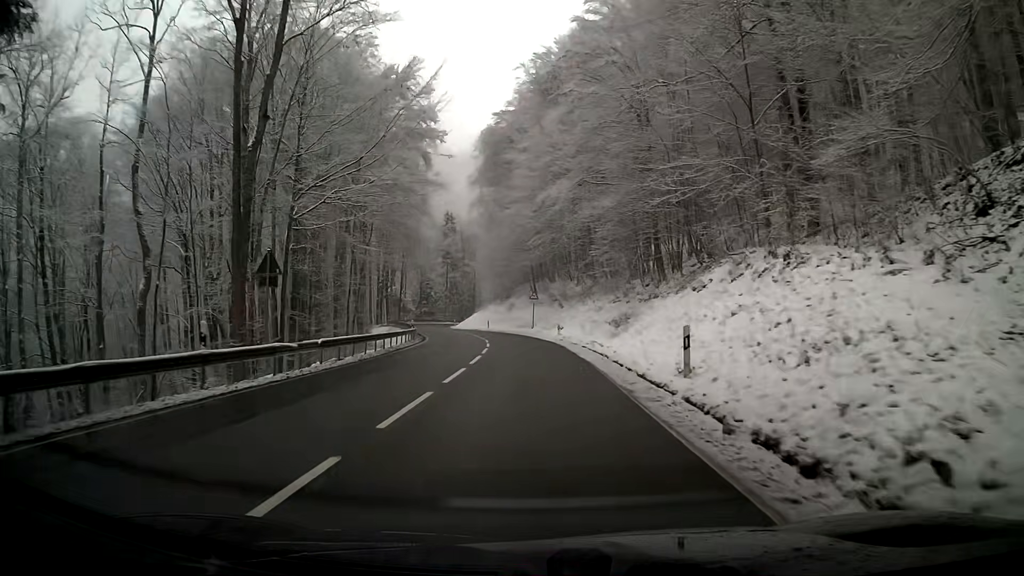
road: primary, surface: asphalt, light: Day
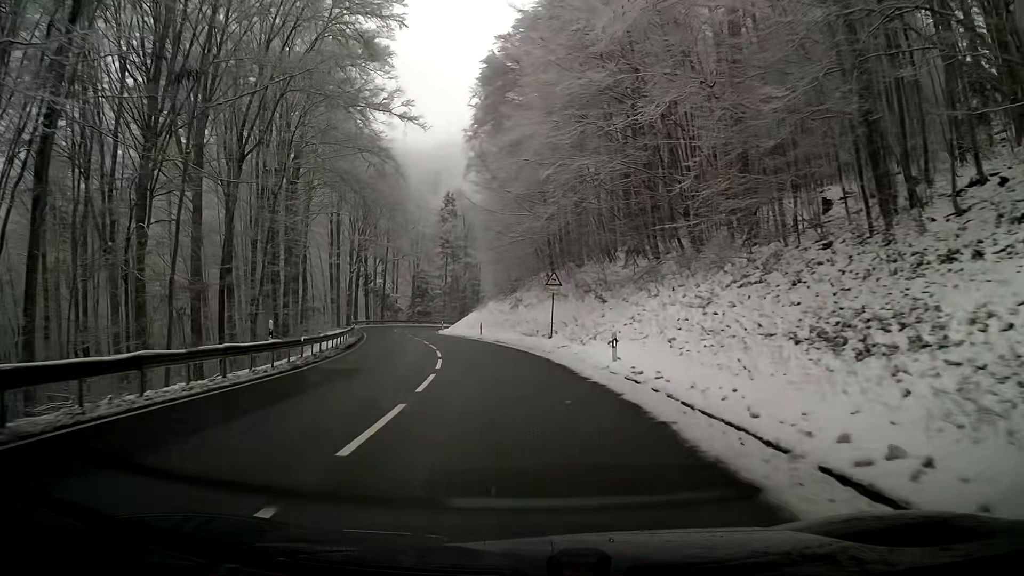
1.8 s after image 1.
(-1.0, +26.3) m; -4°
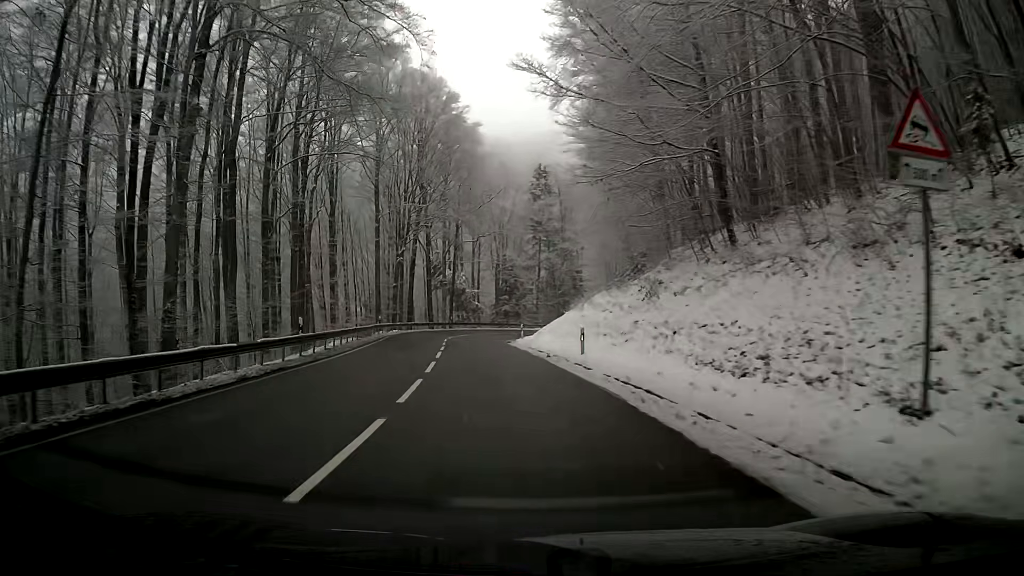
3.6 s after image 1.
(-1.9, +26.2) m; -9°
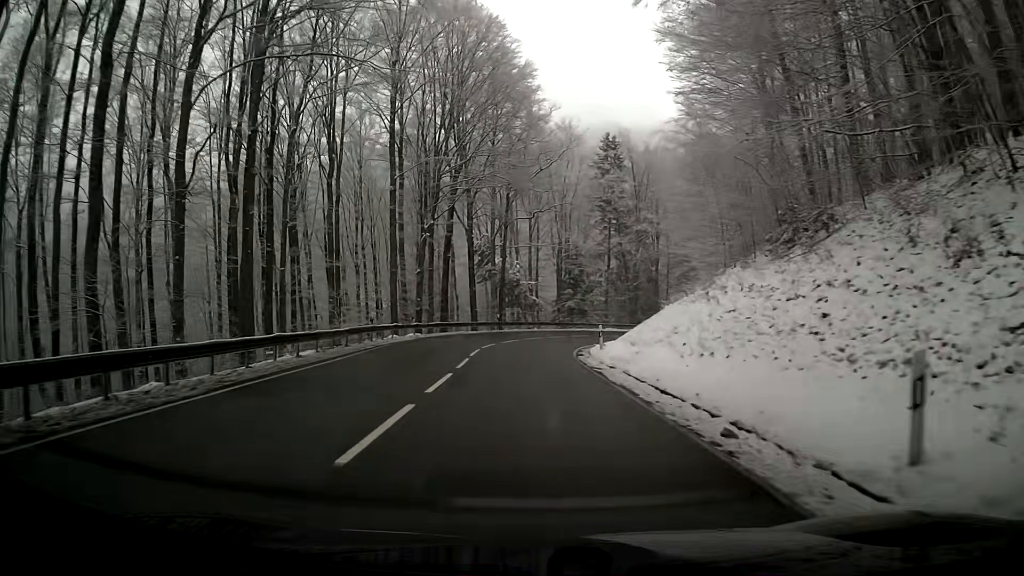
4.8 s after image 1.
(-0.6, +17.3) m; -3°
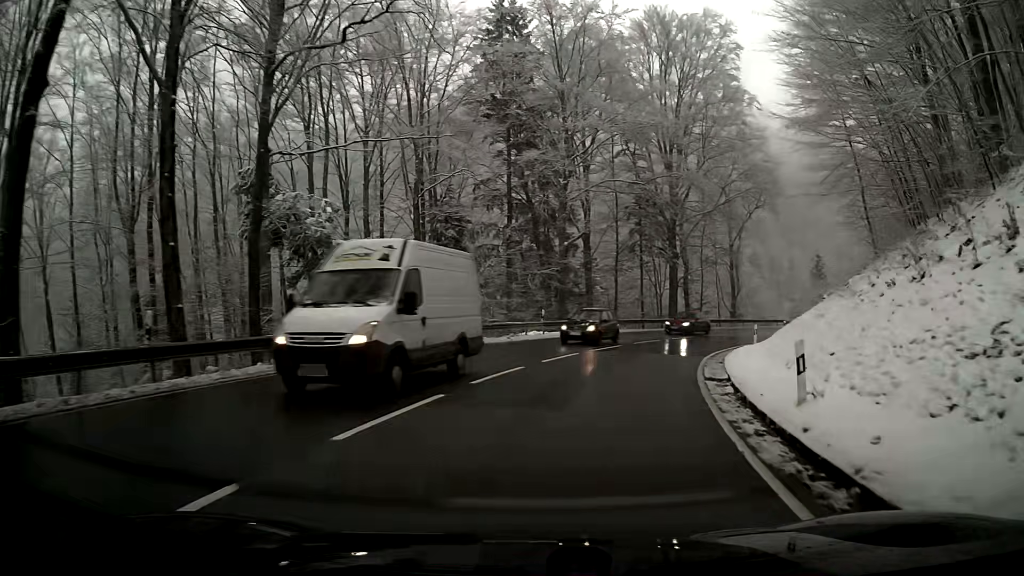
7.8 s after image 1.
(+1.6, +40.6) m; +12°
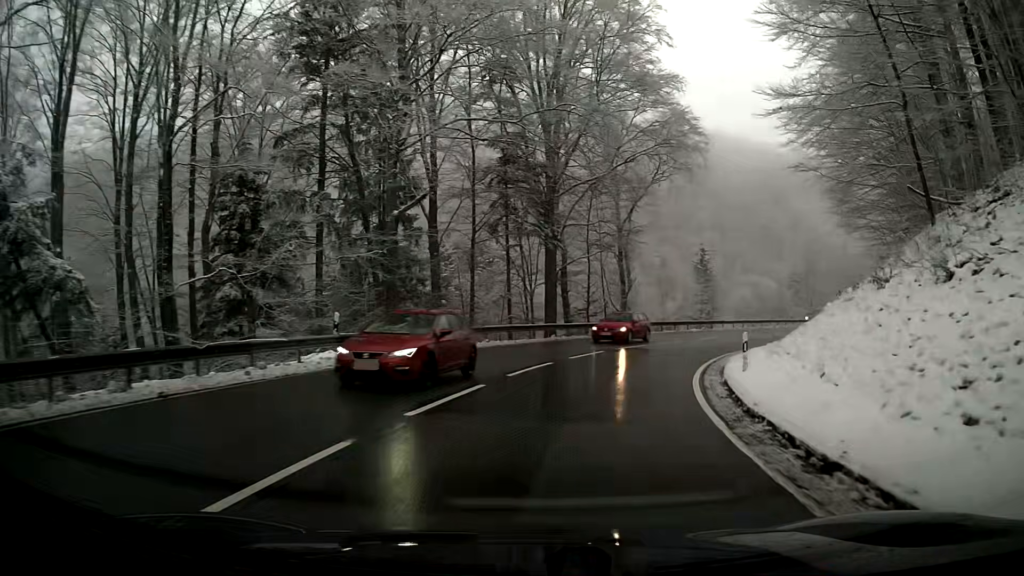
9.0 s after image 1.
(+1.6, +15.2) m; +12°
